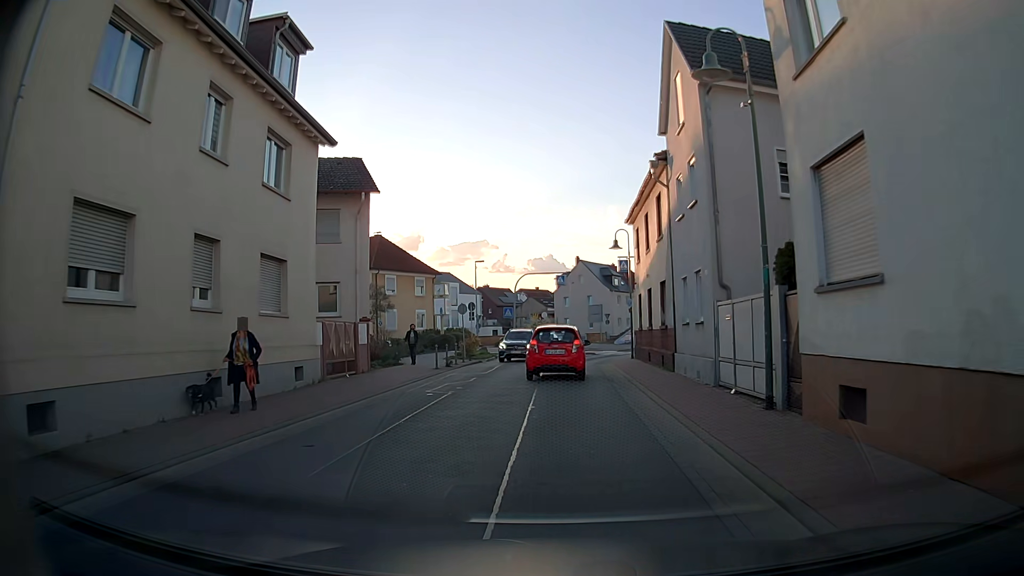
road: unclassified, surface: asphalt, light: Day
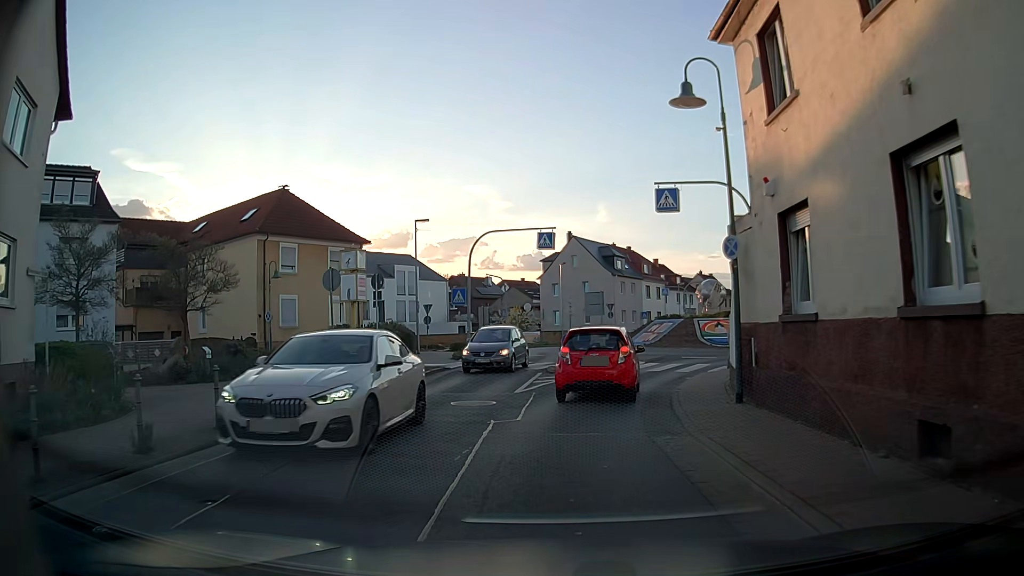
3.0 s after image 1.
(-0.1, +20.5) m; -1°
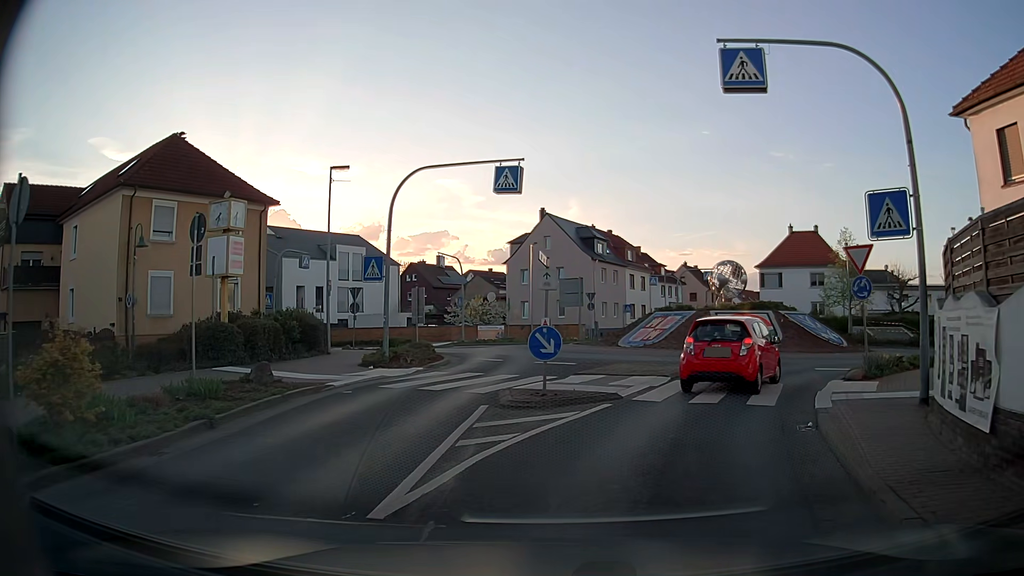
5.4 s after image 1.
(+0.2, +10.9) m; +2°
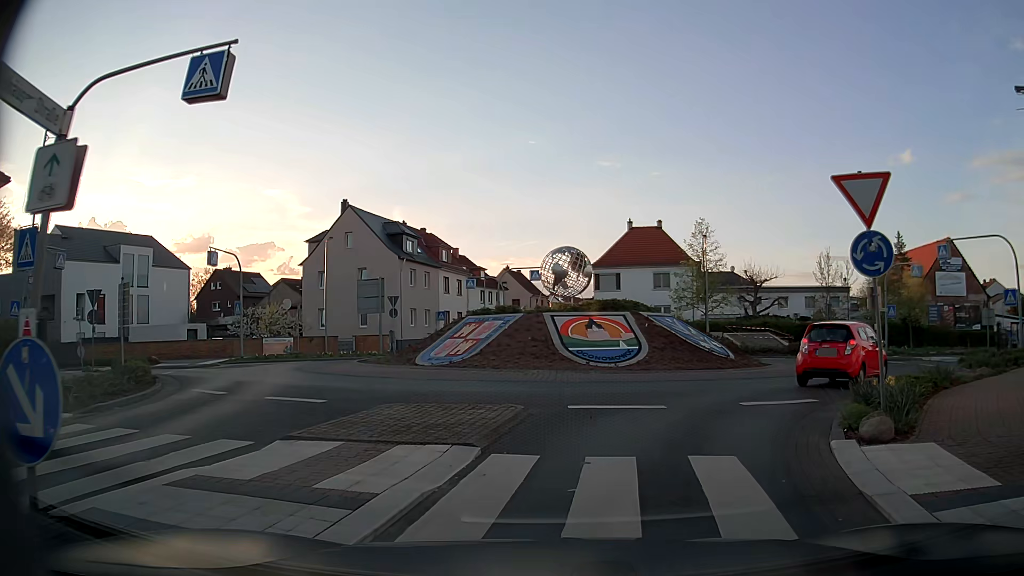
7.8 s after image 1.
(+1.3, +8.7) m; +17°
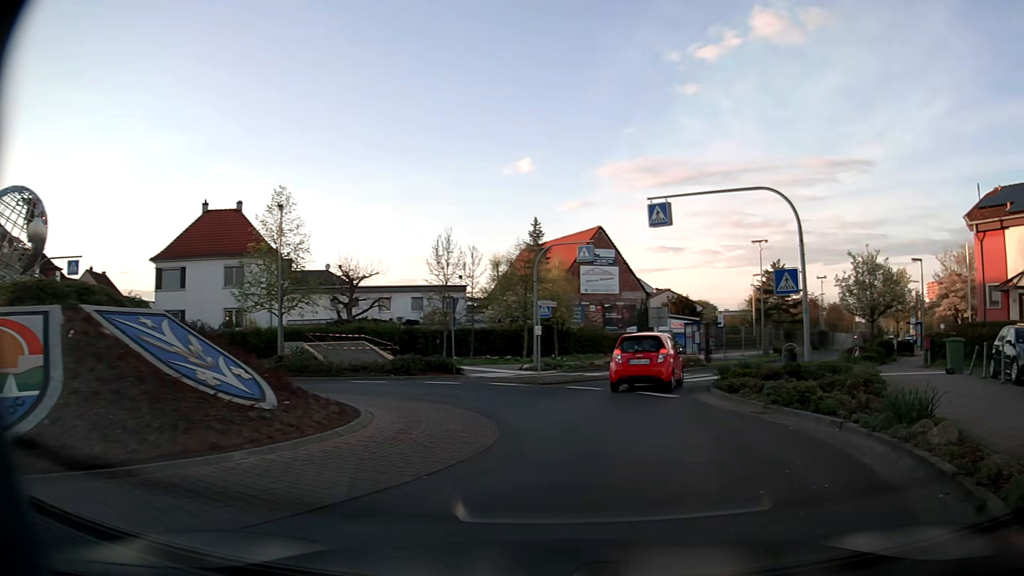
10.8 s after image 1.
(+3.2, +13.3) m; +32°
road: secondary
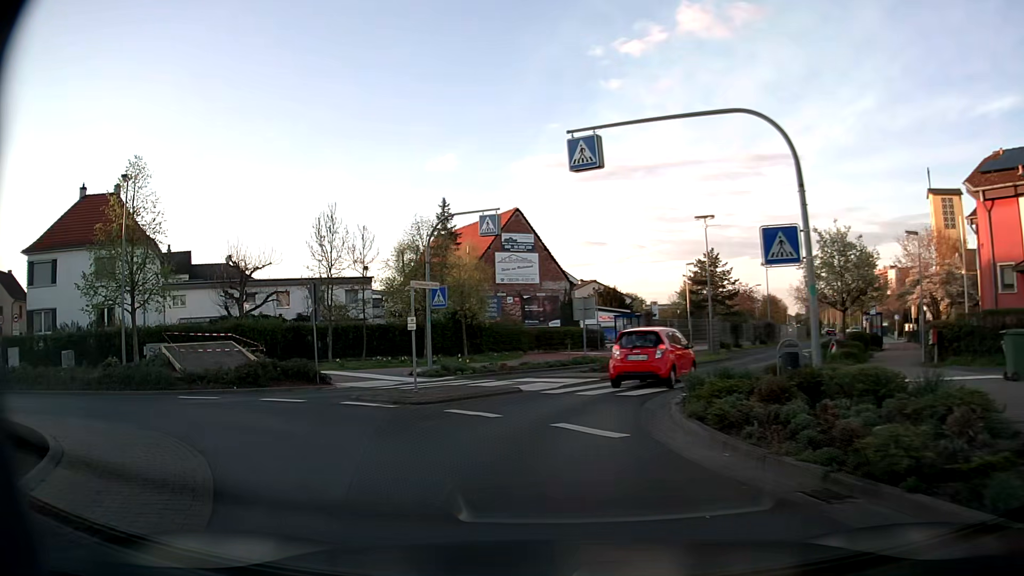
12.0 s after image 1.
(+0.9, +7.0) m; +9°
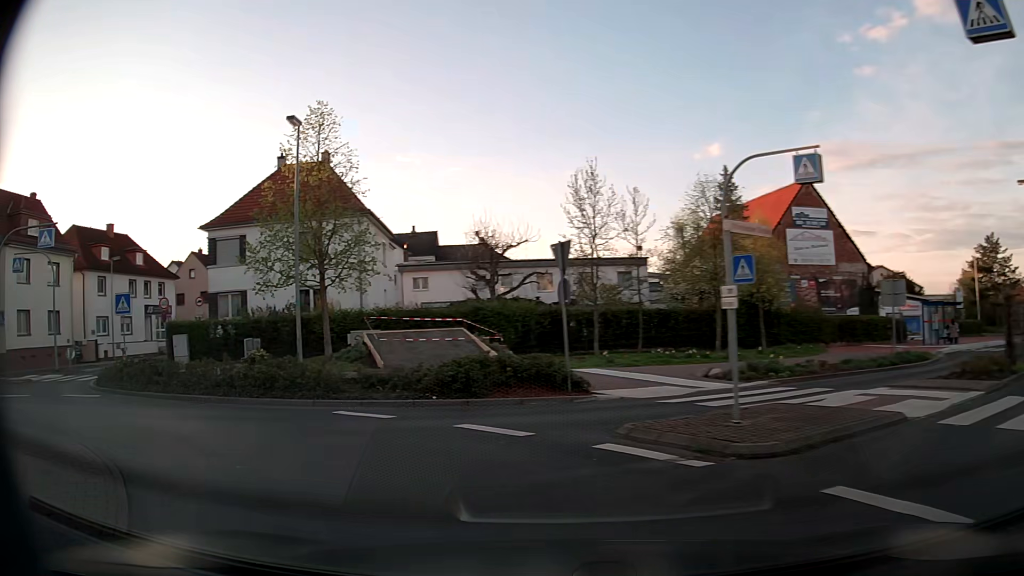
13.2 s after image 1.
(-1.3, +7.0) m; -23°
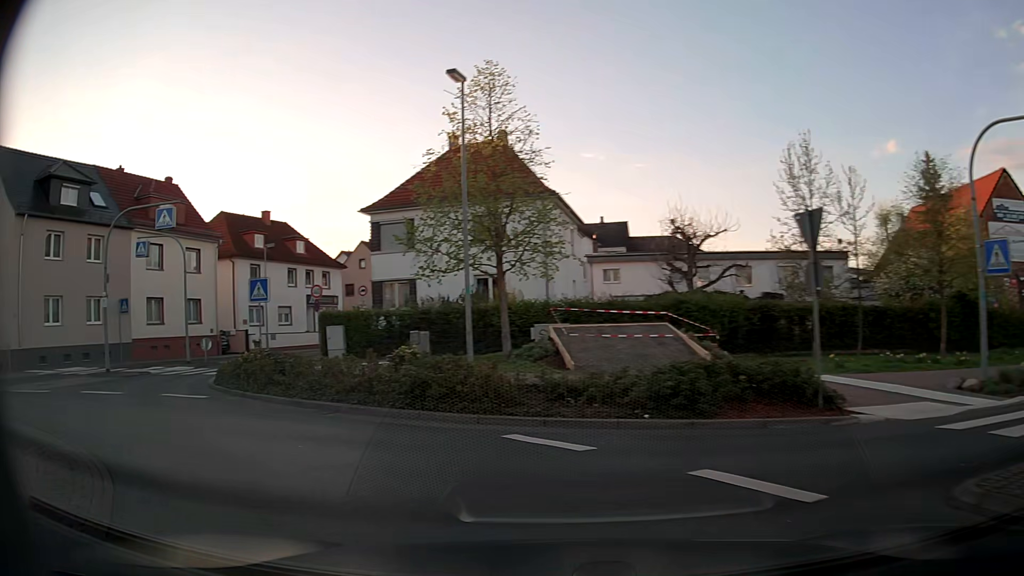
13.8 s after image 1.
(-0.5, +3.5) m; -16°
(-4, +9) (-13, +12) (-22, +8) (-32, +4) (-41, +2) (-51, 0) (-61, -2) (-71, -4) (-81, -5) (-91, -6) m
